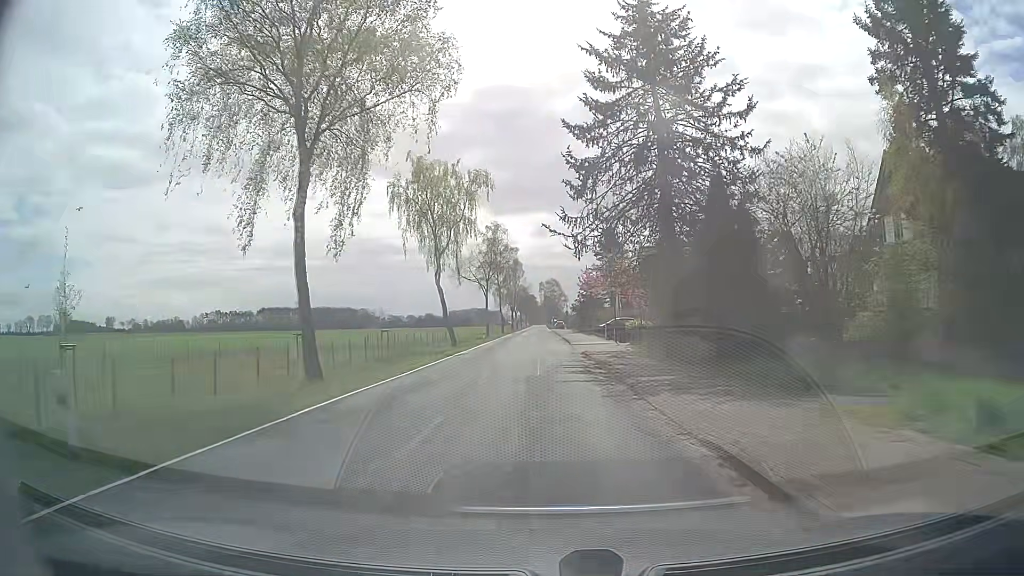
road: secondary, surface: asphalt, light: Day
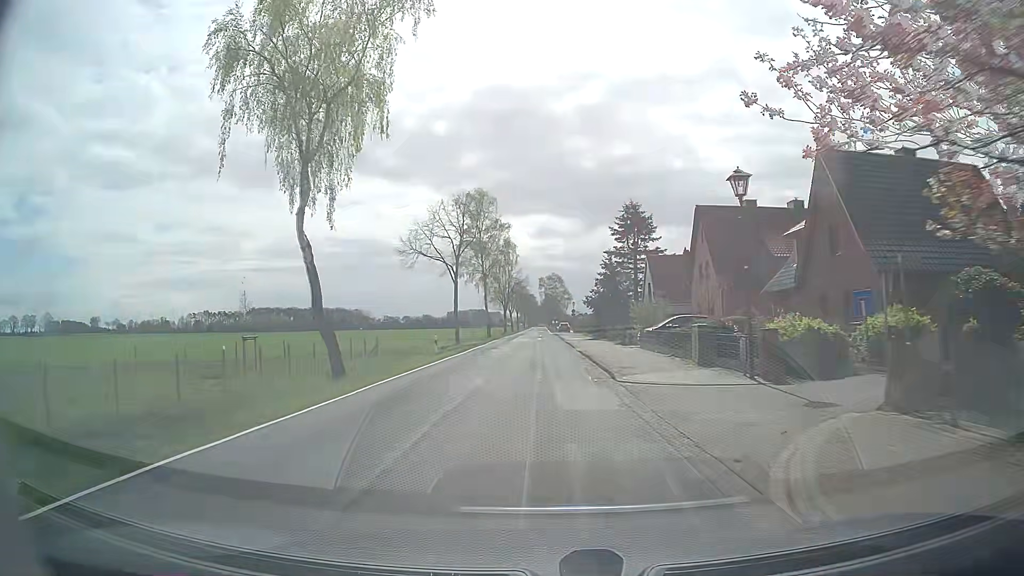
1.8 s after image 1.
(0.0, +27.1) m; 0°
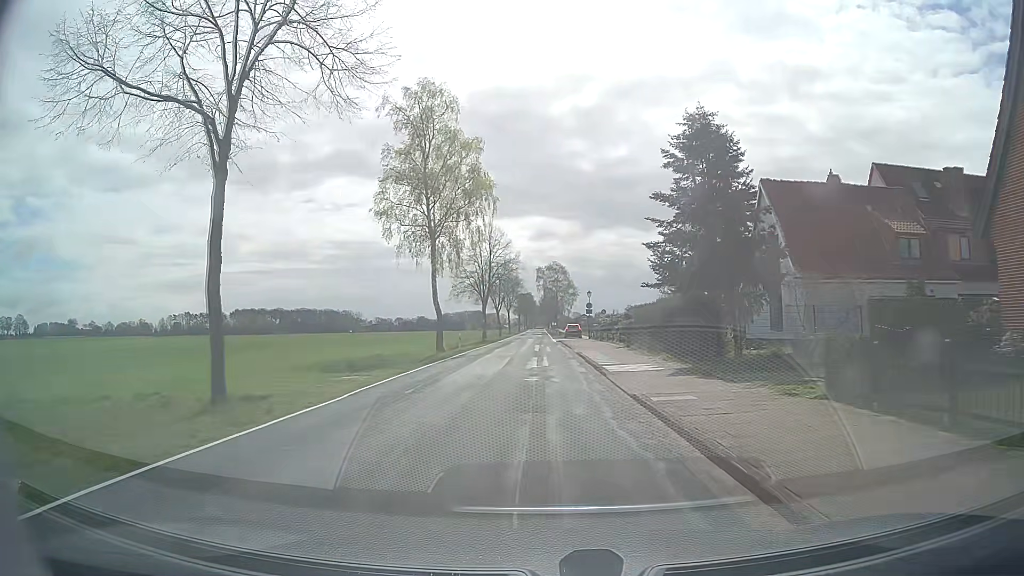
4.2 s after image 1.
(+0.1, +36.5) m; 0°
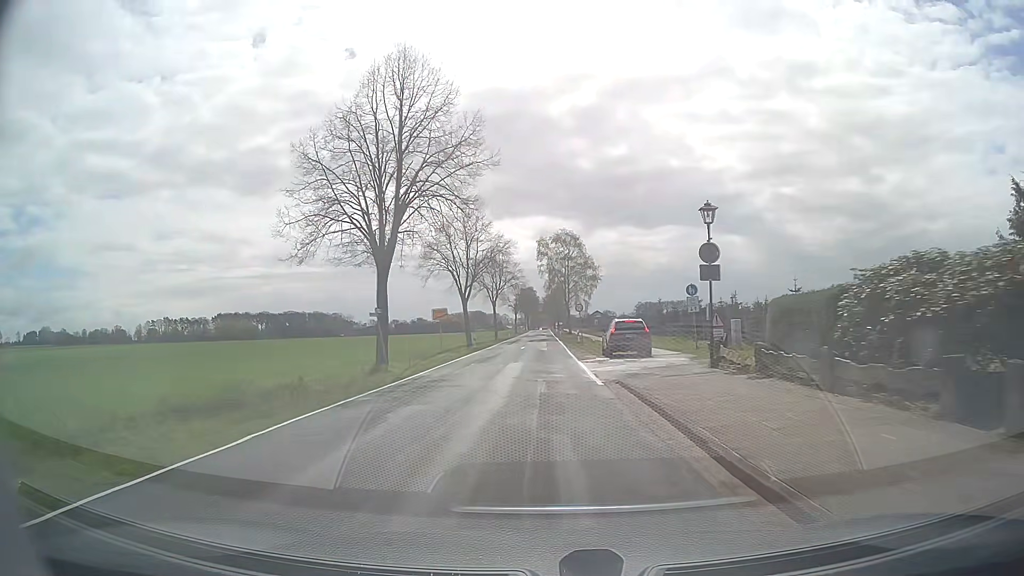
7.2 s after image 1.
(-0.4, +46.9) m; -1°
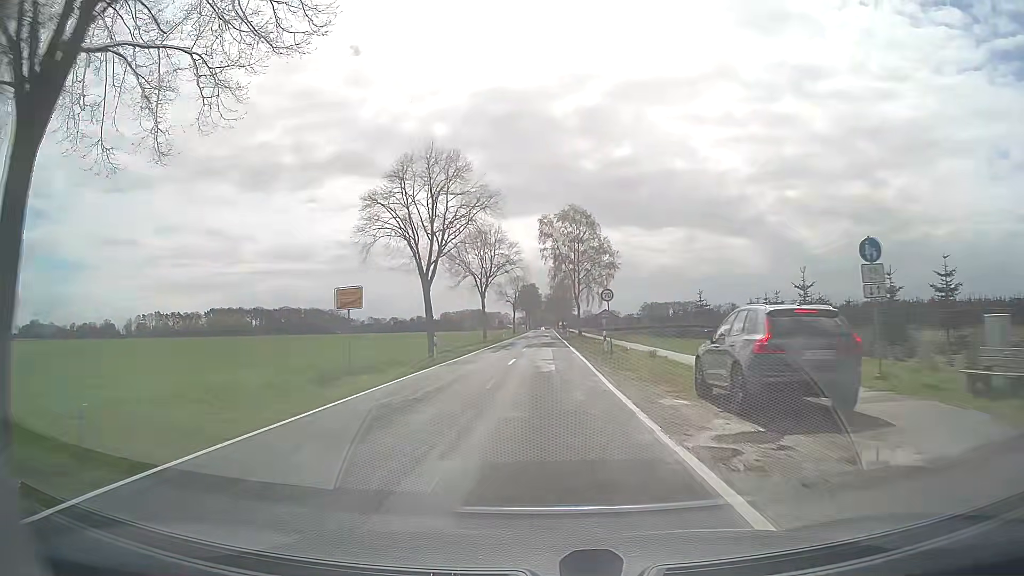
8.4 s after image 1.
(0.0, +19.4) m; 0°
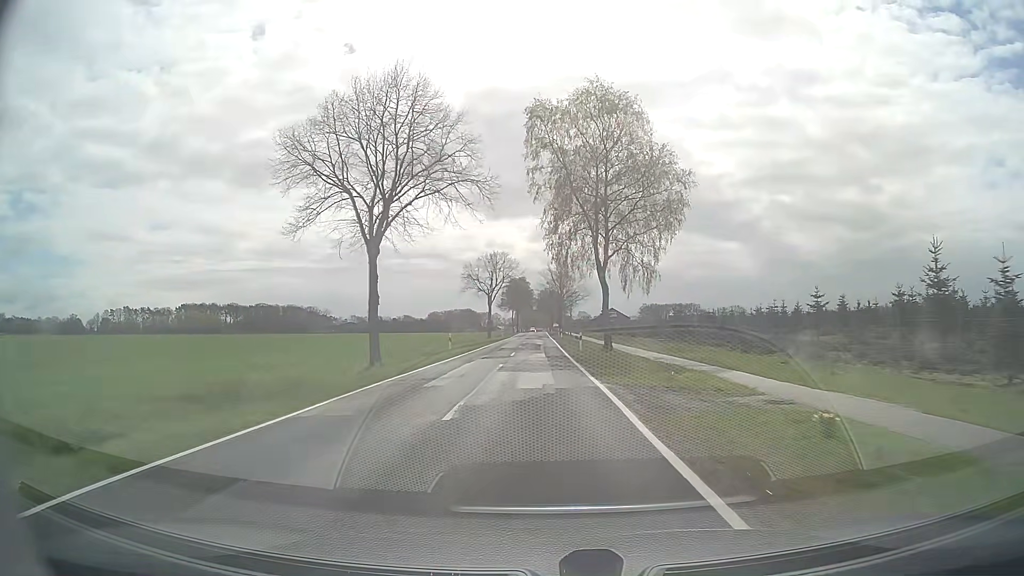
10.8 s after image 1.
(+0.4, +39.6) m; +1°
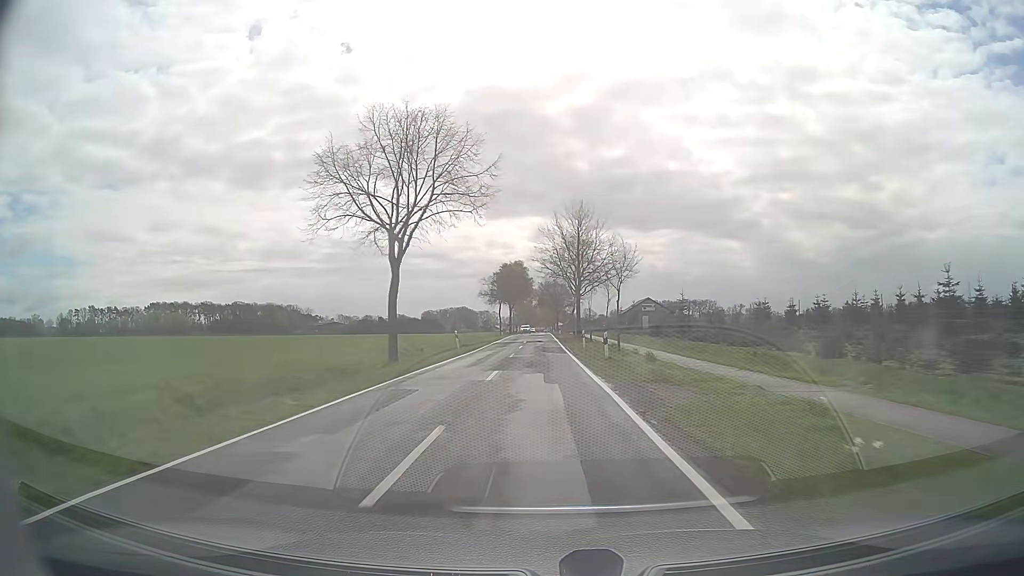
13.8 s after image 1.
(-0.1, +51.5) m; 0°
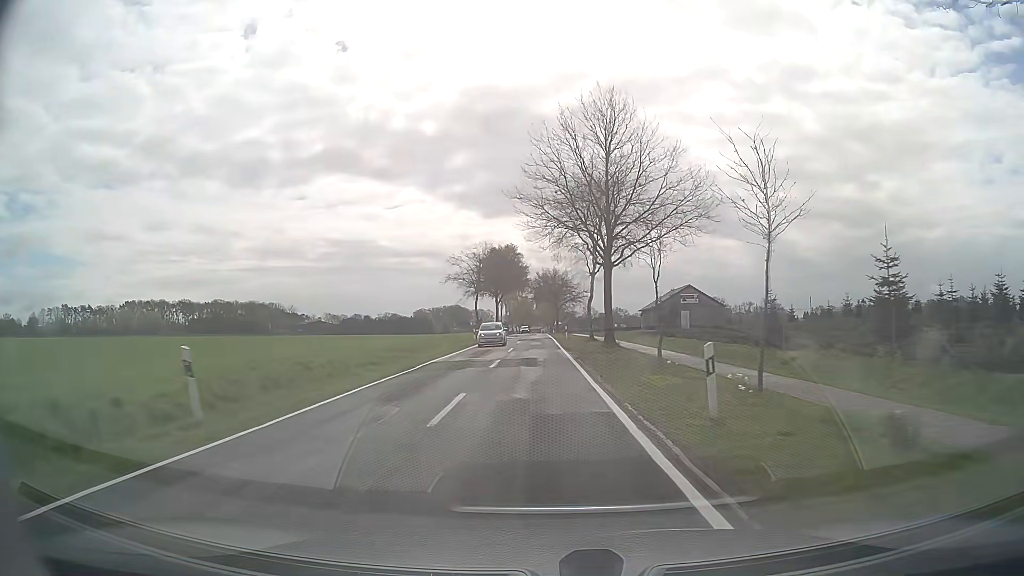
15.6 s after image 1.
(+0.1, +32.0) m; 0°
(0, +10) (0, +20) (0, +30) (0, +40) (0, +50) (0, +60) (0, +70) (0, +80) (0, +90) (0, +100) m
